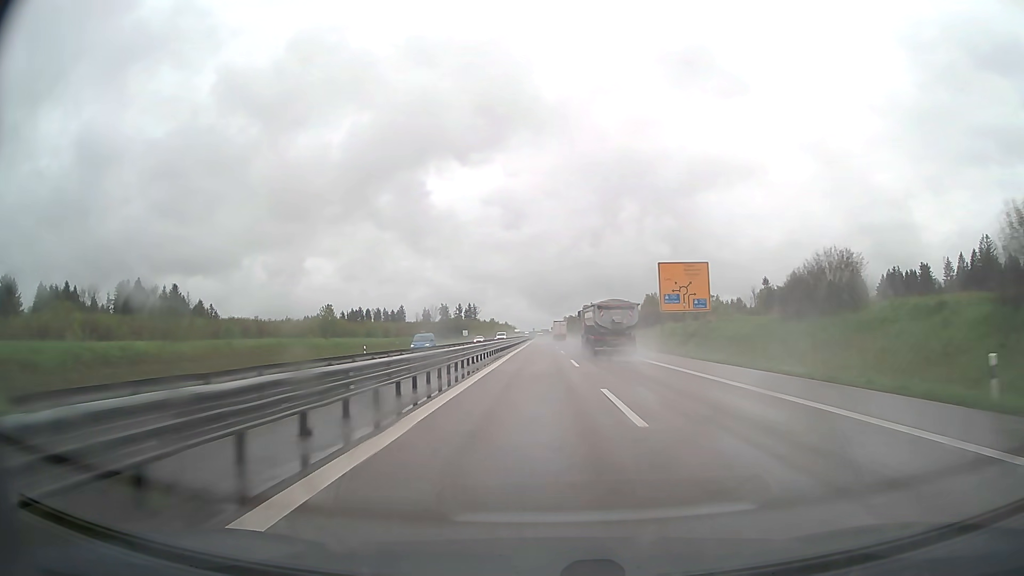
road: trunk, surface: asphalt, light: Day
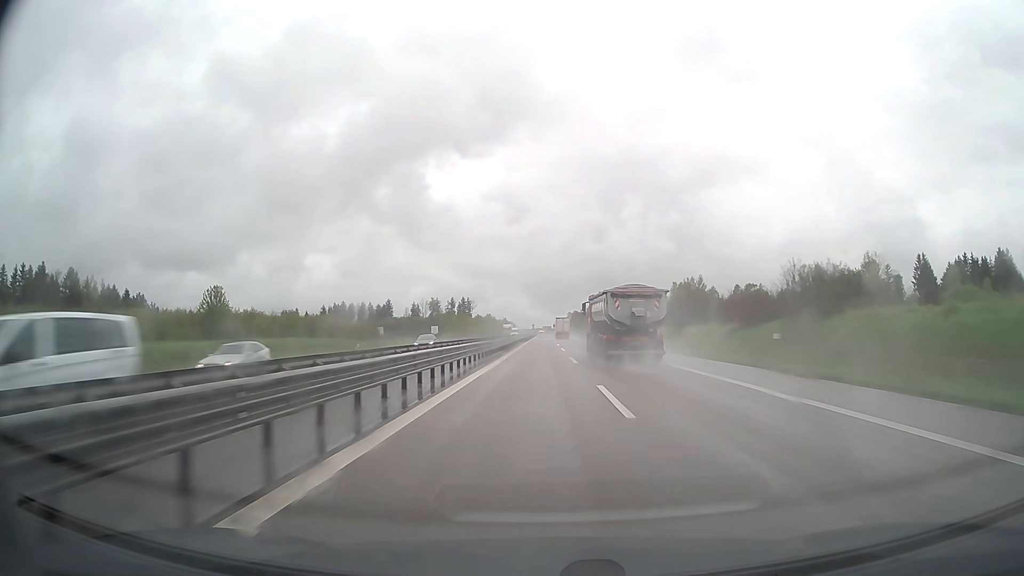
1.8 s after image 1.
(-0.1, +53.2) m; 0°
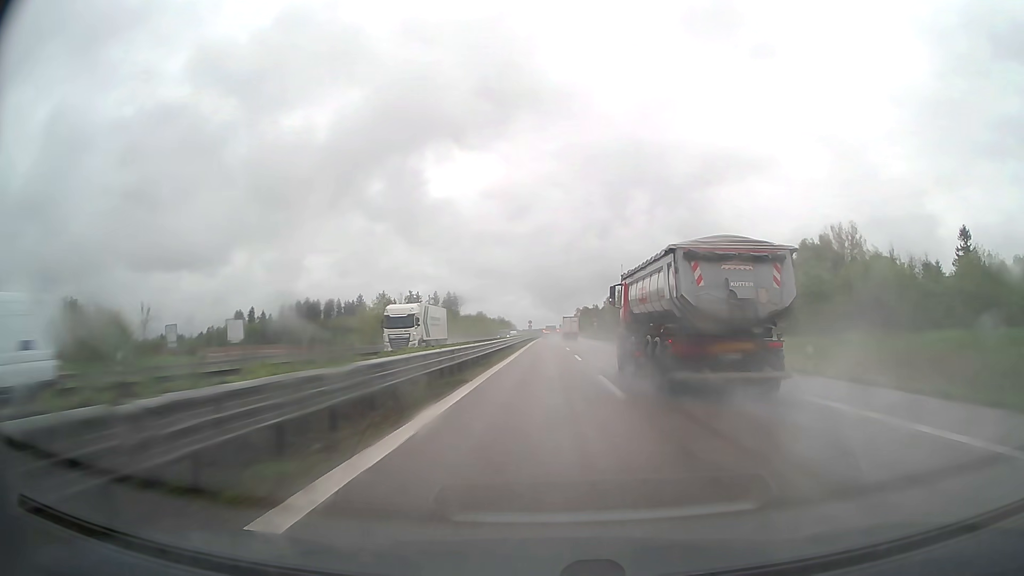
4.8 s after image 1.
(-0.2, +85.8) m; 0°
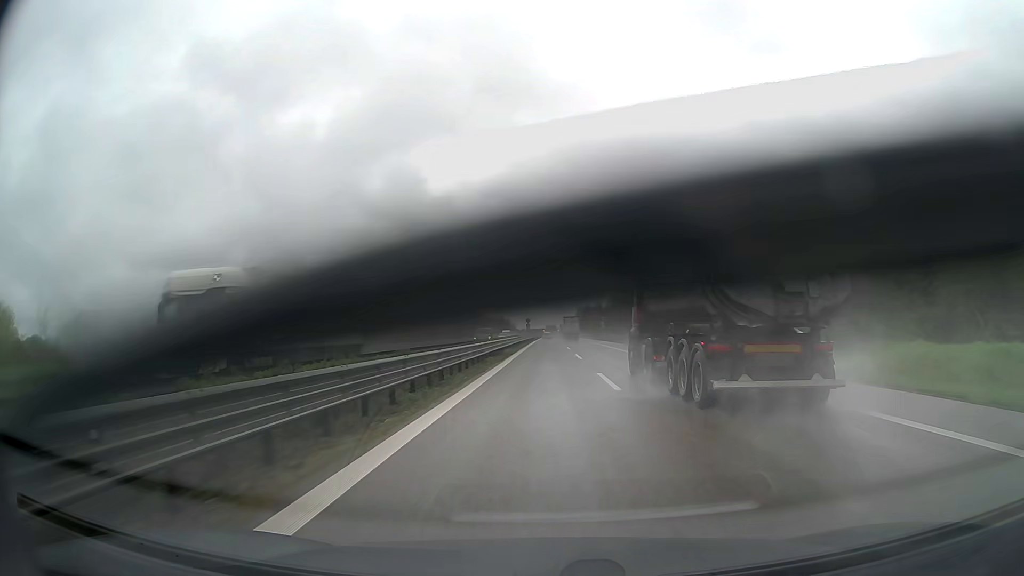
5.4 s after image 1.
(0.0, +16.5) m; 0°
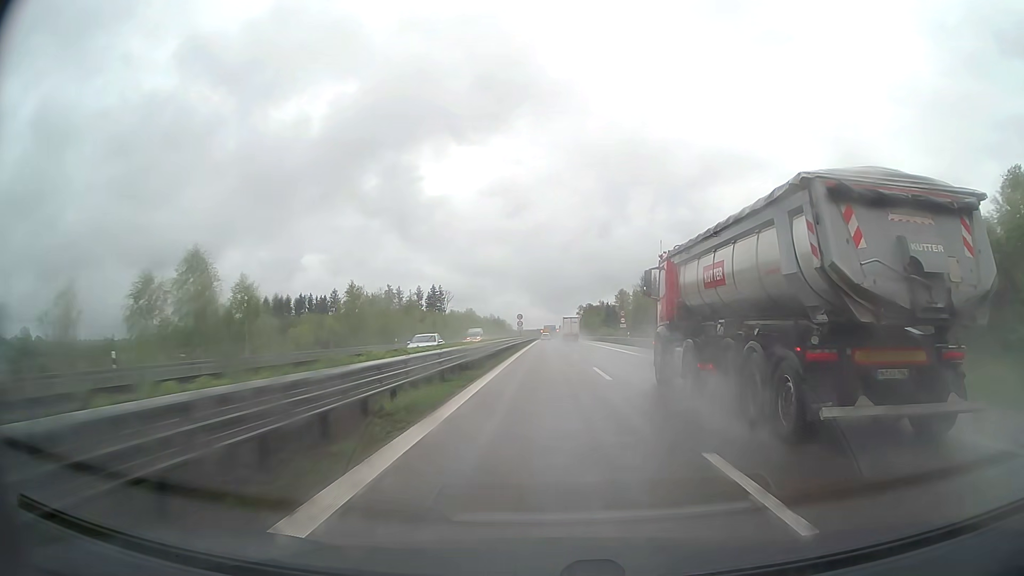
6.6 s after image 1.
(+0.1, +32.3) m; 0°
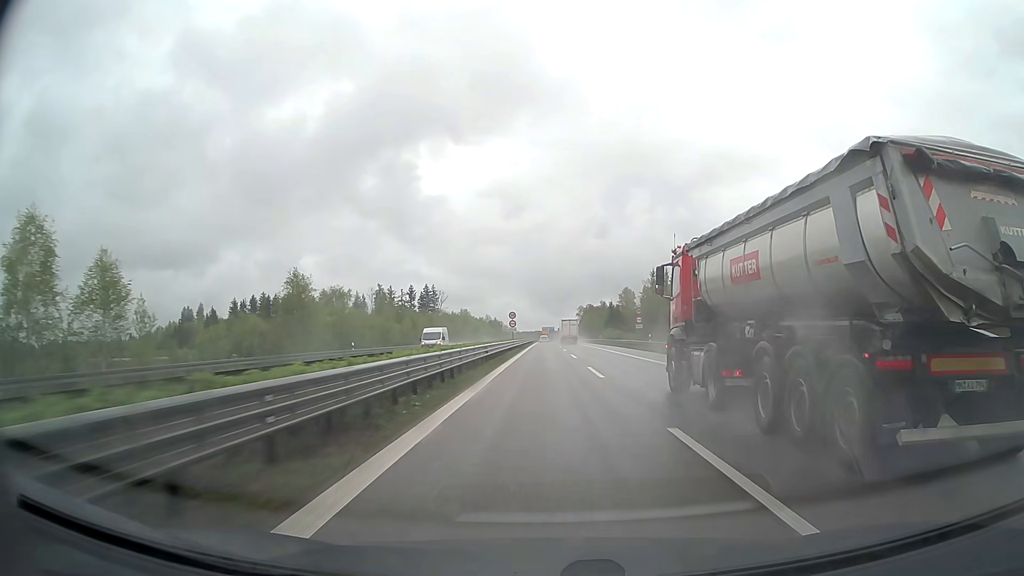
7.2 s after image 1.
(0.0, +15.8) m; 0°
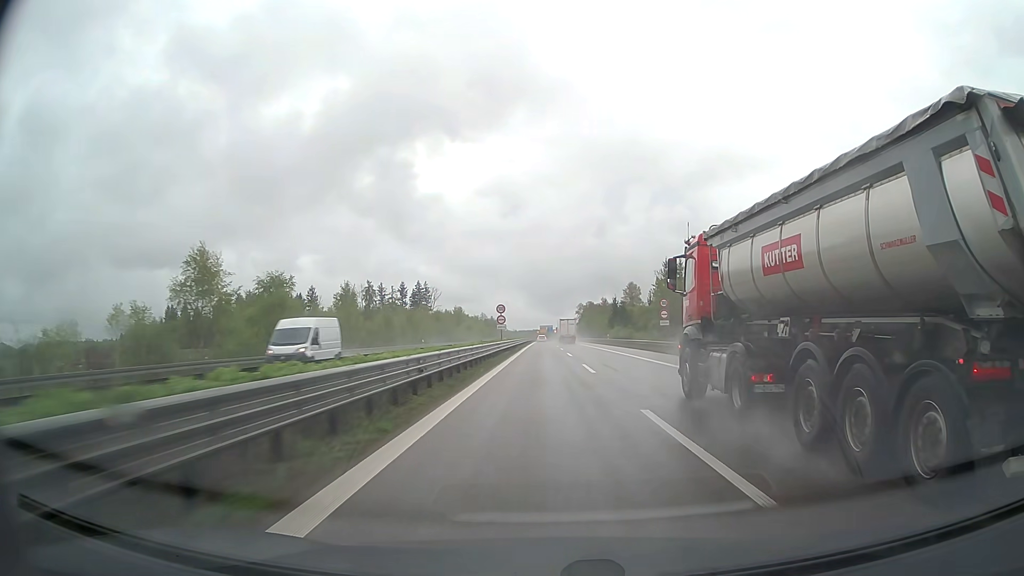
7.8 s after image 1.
(0.0, +15.7) m; 0°
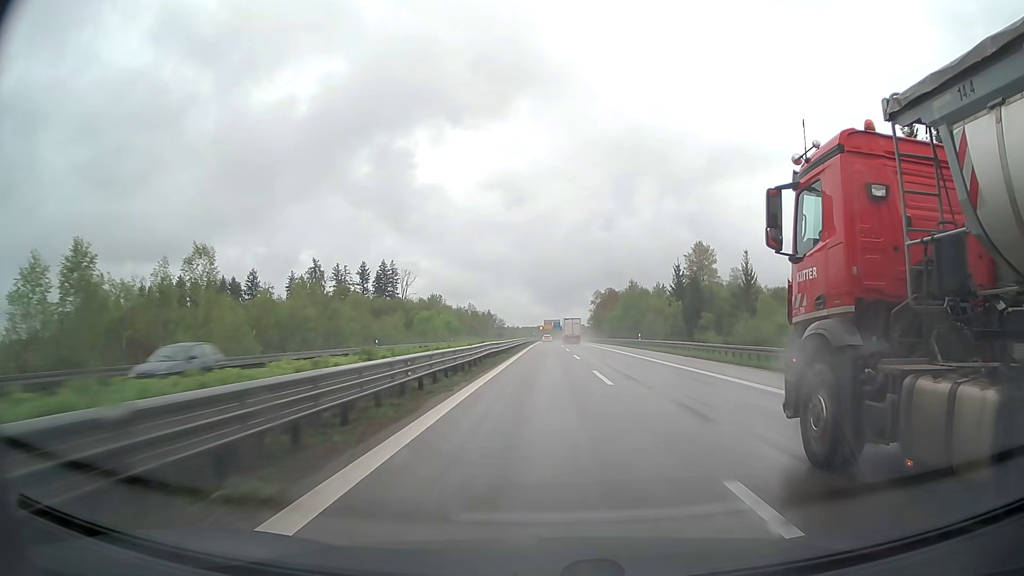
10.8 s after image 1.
(-0.1, +77.4) m; 0°
(0, +10) (0, +20) (0, +30) (0, +40) (0, +50) (0, +60) (0, +70) (0, +80) (0, +90) (0, +100) m
